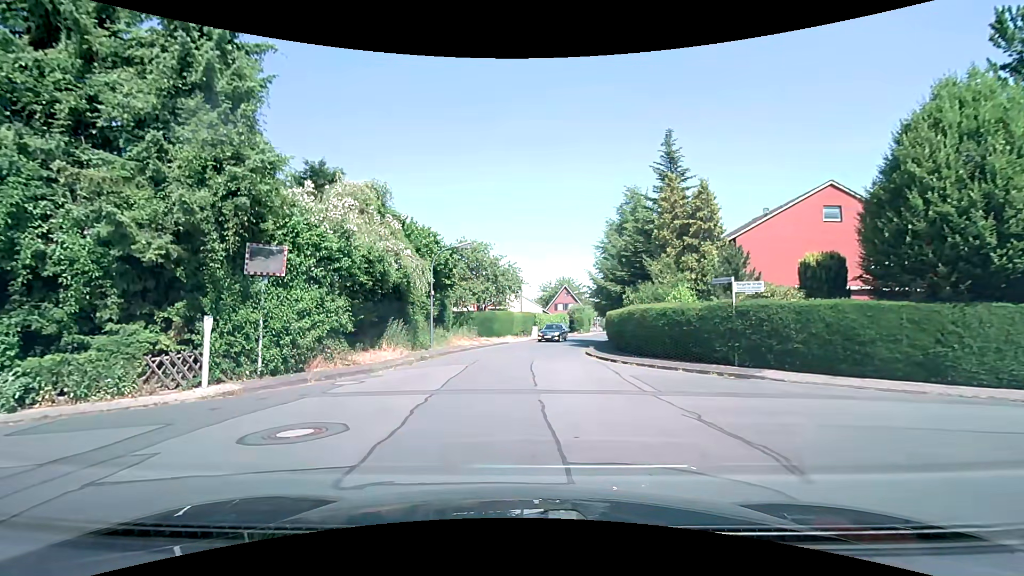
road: residential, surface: asphalt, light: Day
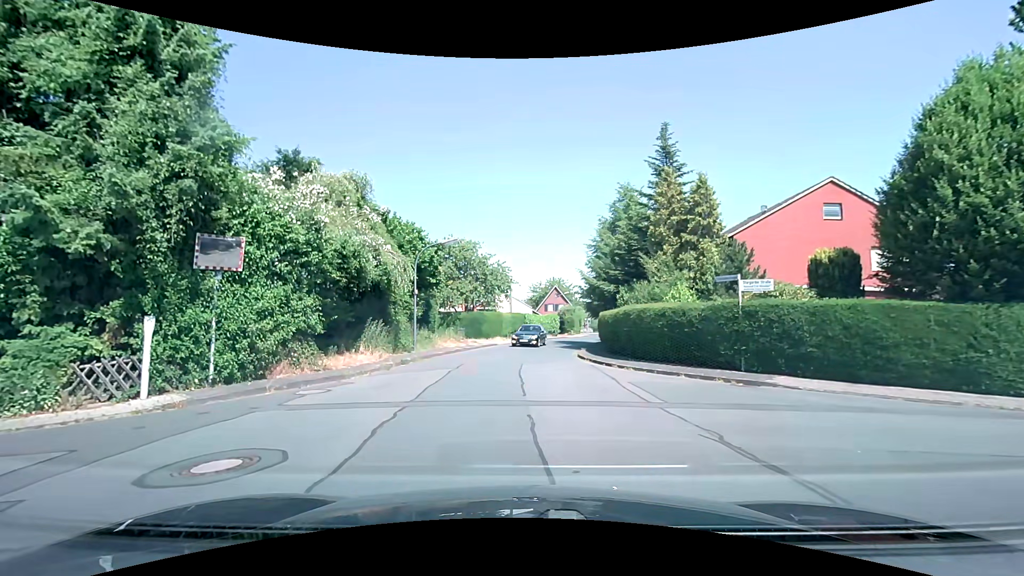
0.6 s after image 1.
(0.0, +1.3) m; +1°
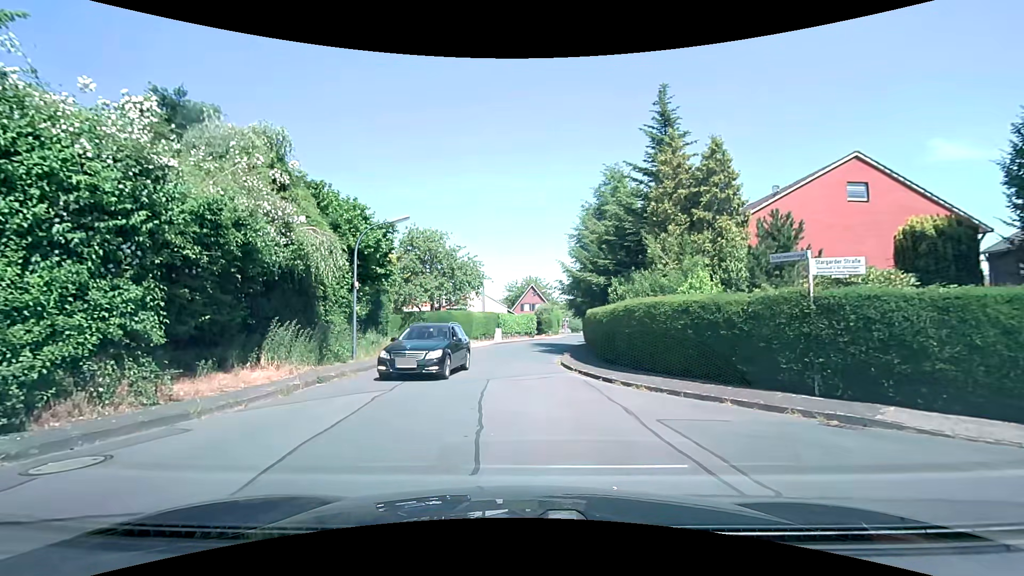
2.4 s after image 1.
(+0.2, +5.0) m; +3°
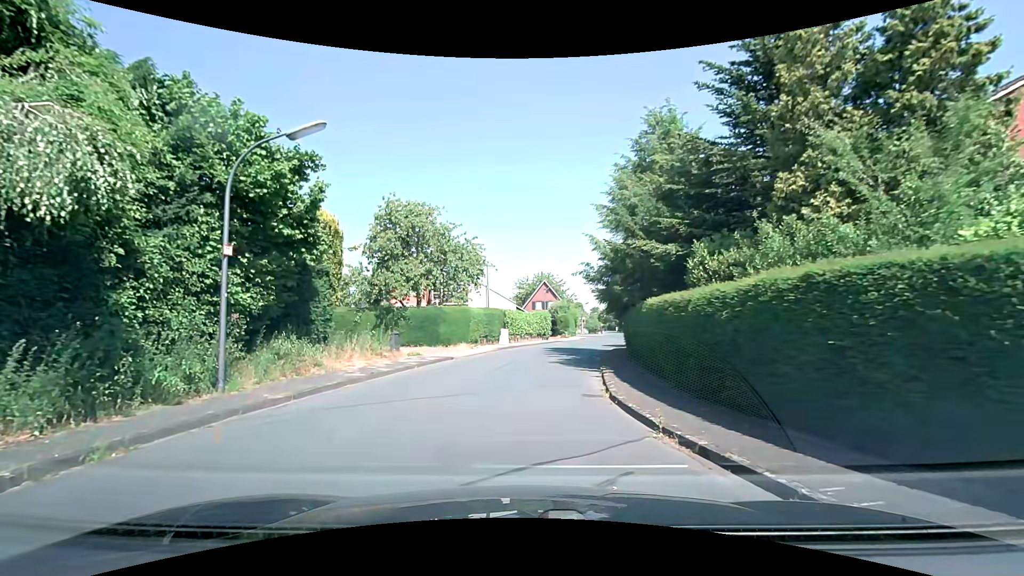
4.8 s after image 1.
(0.0, +8.9) m; -1°
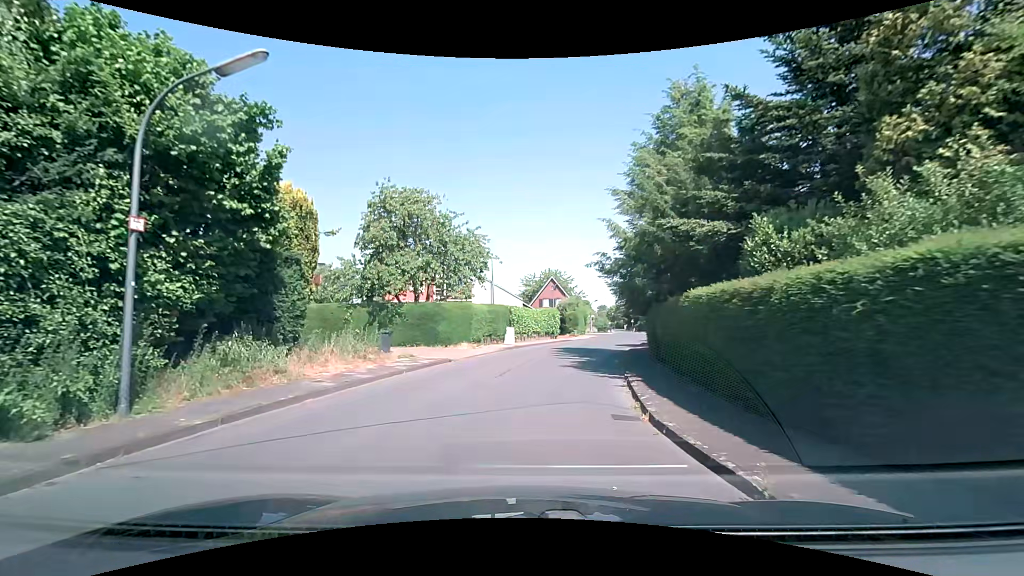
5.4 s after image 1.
(0.0, +2.6) m; -1°
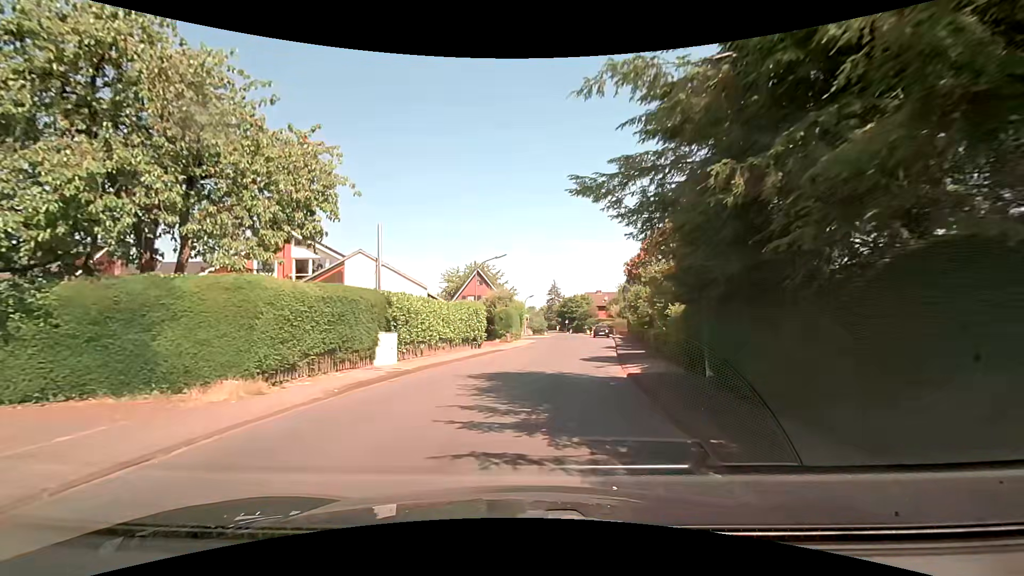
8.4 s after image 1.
(+0.8, +15.3) m; +7°
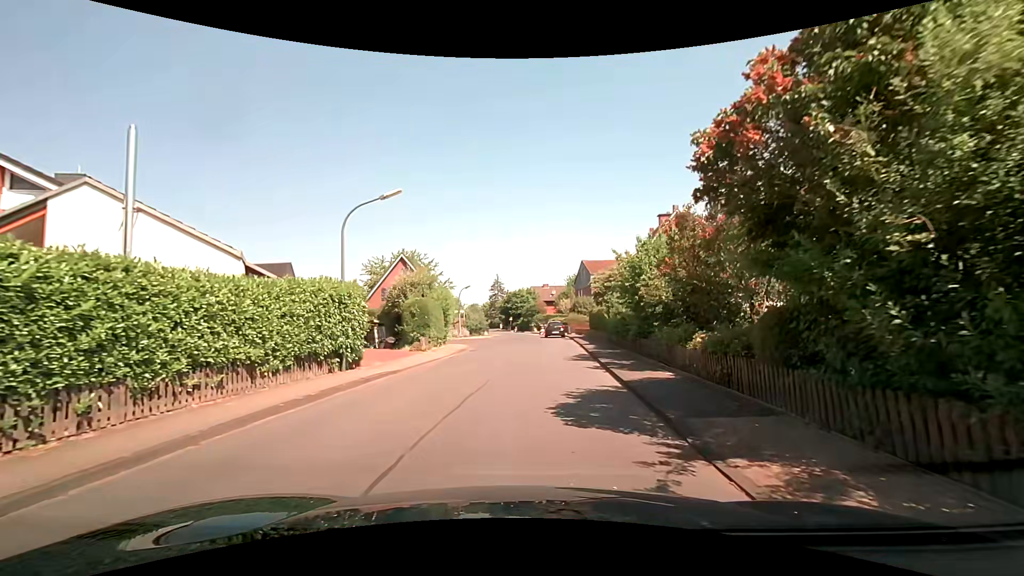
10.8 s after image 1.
(+0.9, +12.7) m; +7°
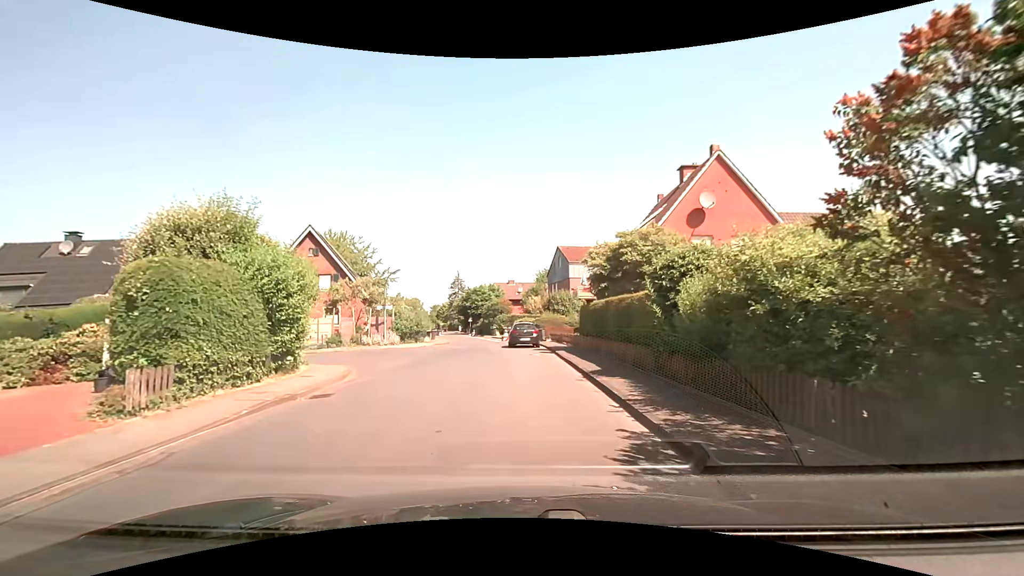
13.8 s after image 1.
(+0.5, +15.6) m; +3°
(0, +10) (0, +20) (-2, +30) (-4, +40) (-5, +50) (-7, +59) (-8, +69) (-10, +79) (-12, +89) (-13, +99) m
